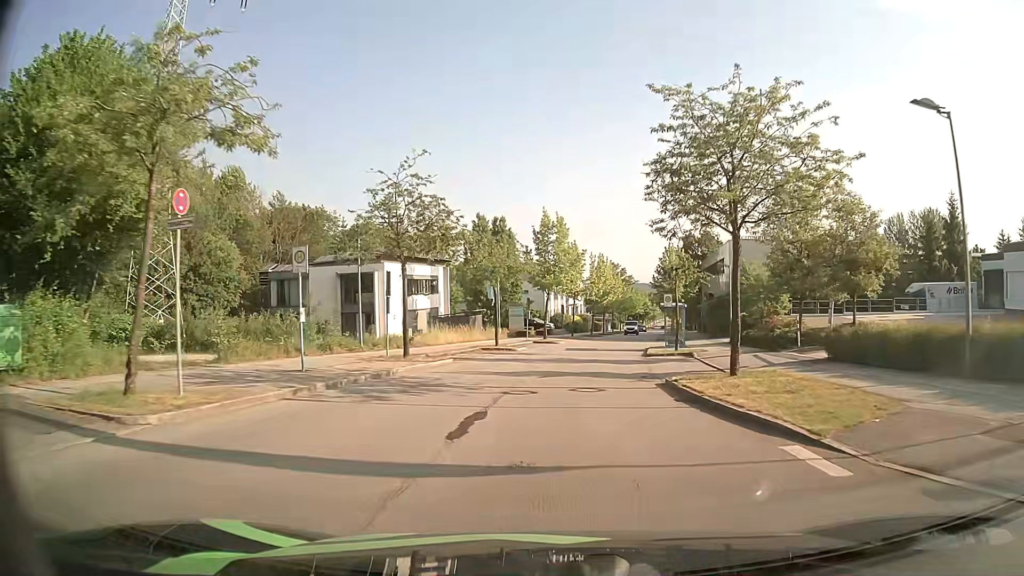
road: residential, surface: asphalt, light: Day
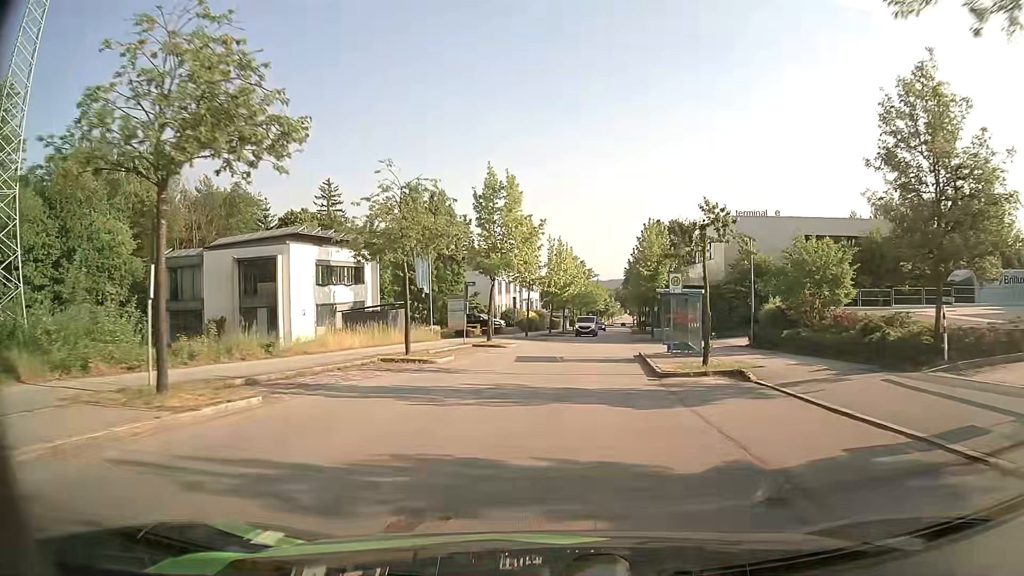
(+0.4, +13.3) m; +4°
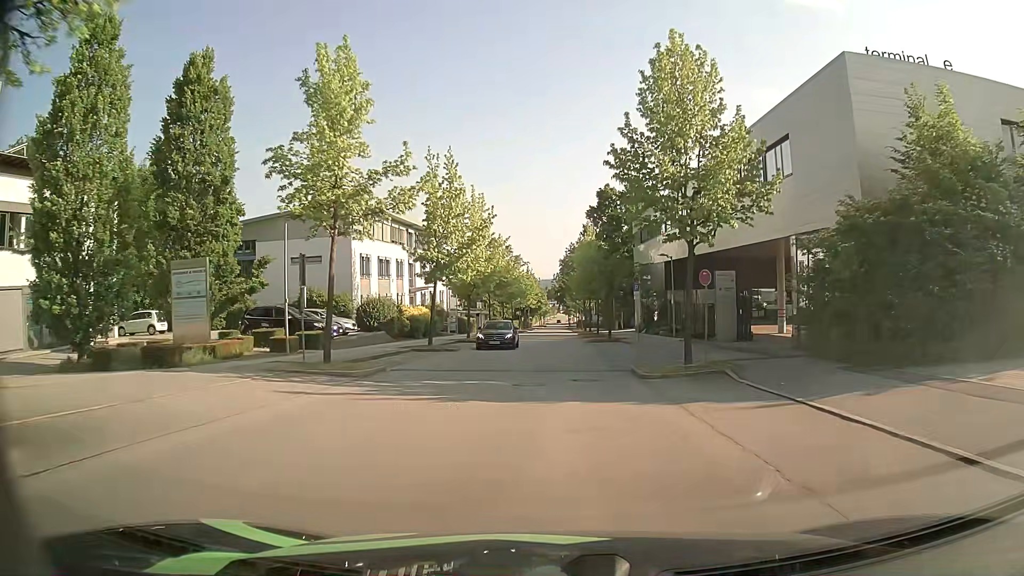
(+2.2, +33.2) m; +6°
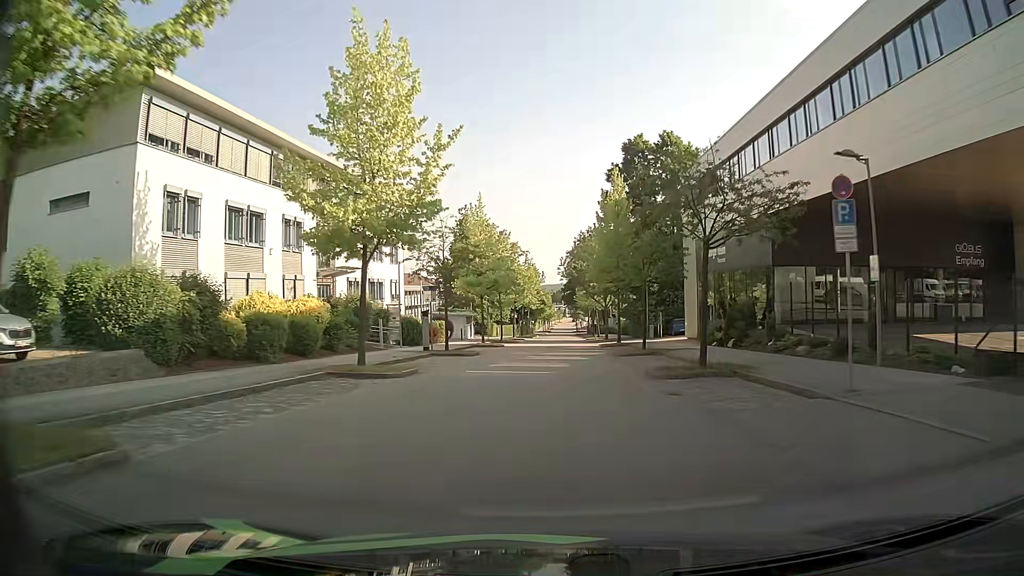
(-0.2, +27.1) m; 0°
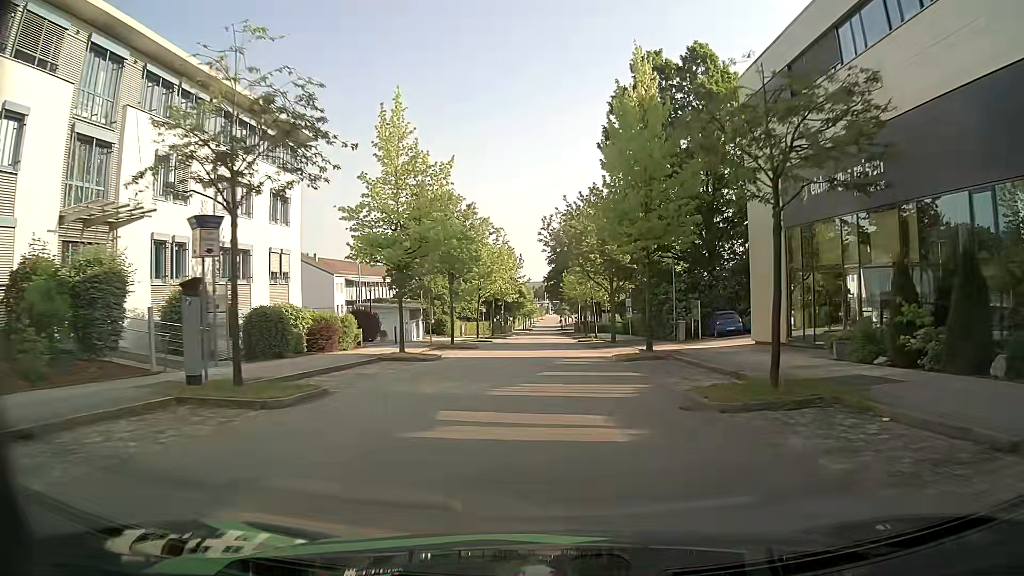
(+0.2, +21.4) m; +1°
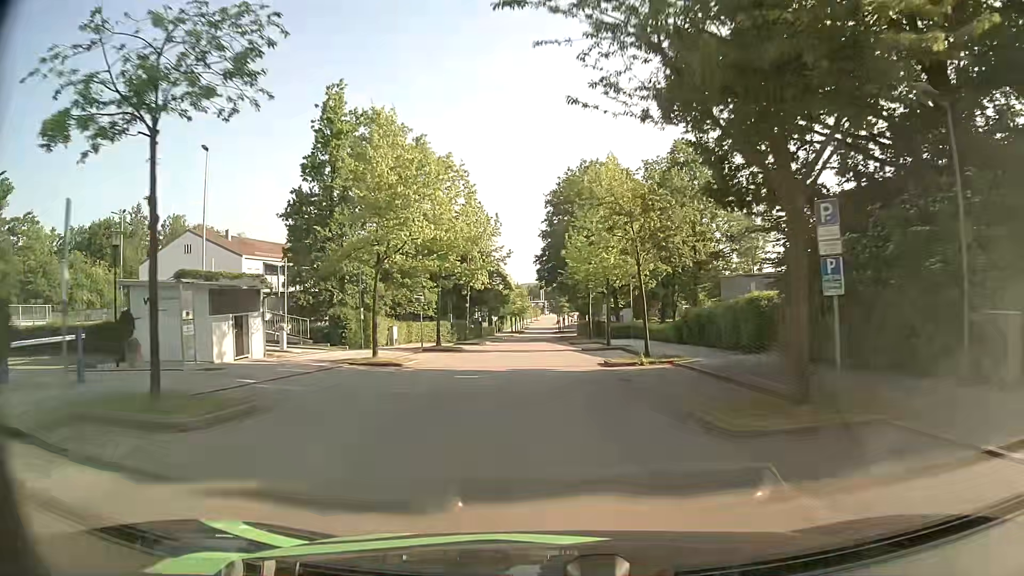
(+0.1, +30.7) m; +1°
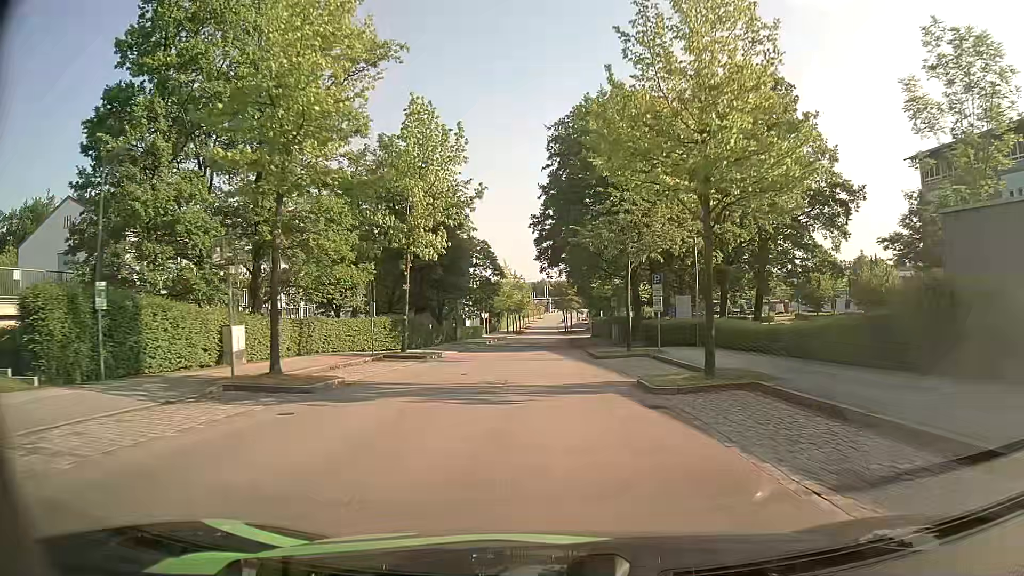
(-0.3, +23.2) m; -1°
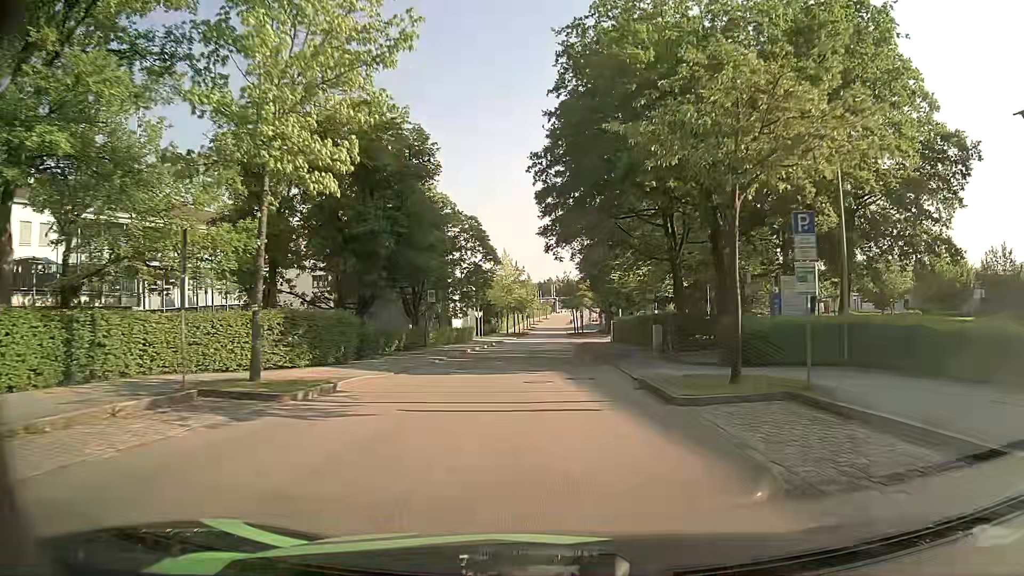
(-0.1, +15.6) m; 0°
(0, +10) (0, +20) (0, +30) (0, +40) (0, +50) (0, +60) (+1, +70) (+1, +80) (+1, +90) (0, +100) m
